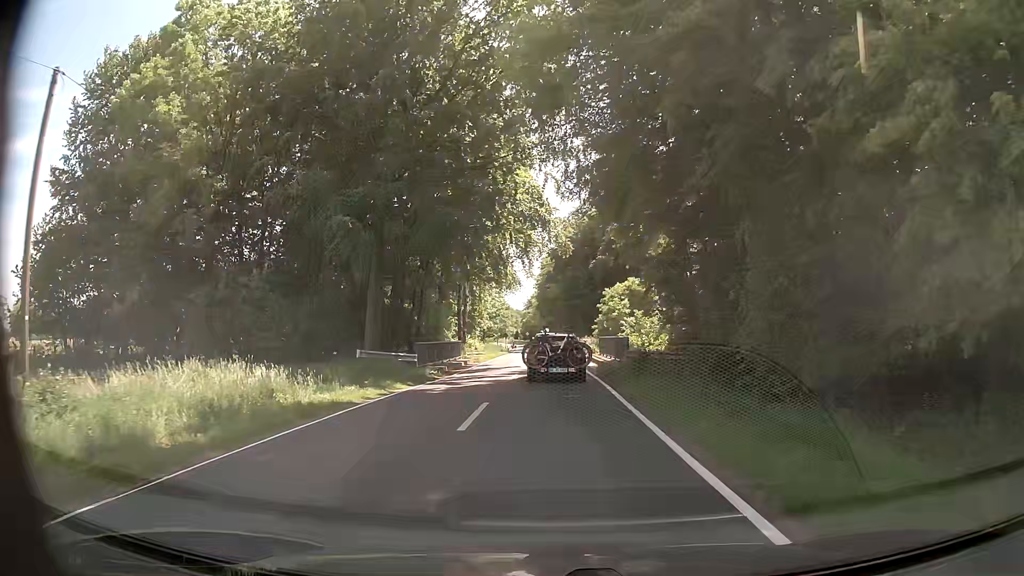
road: tertiary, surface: asphalt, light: Day
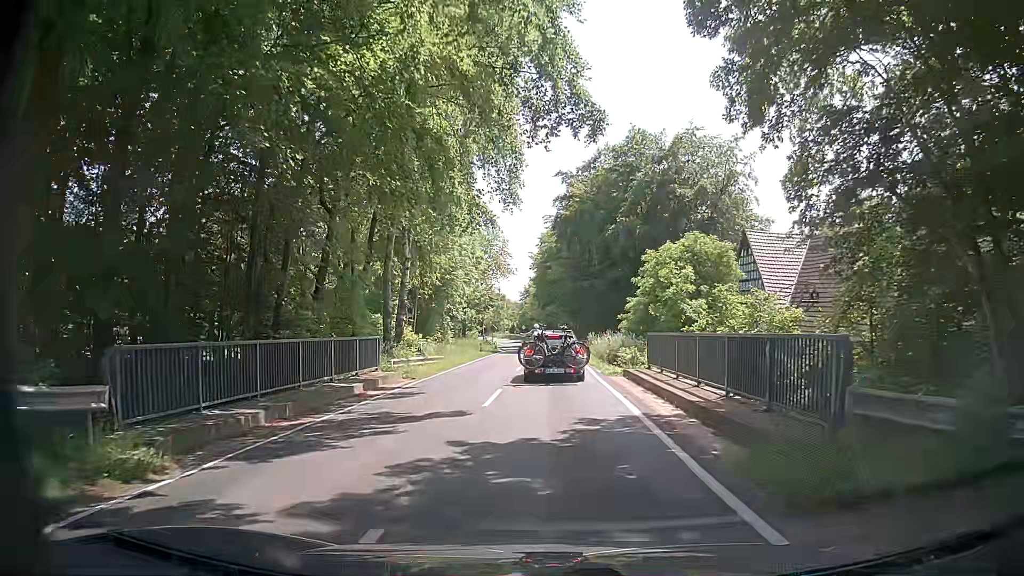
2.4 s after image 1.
(-0.1, +20.6) m; 0°
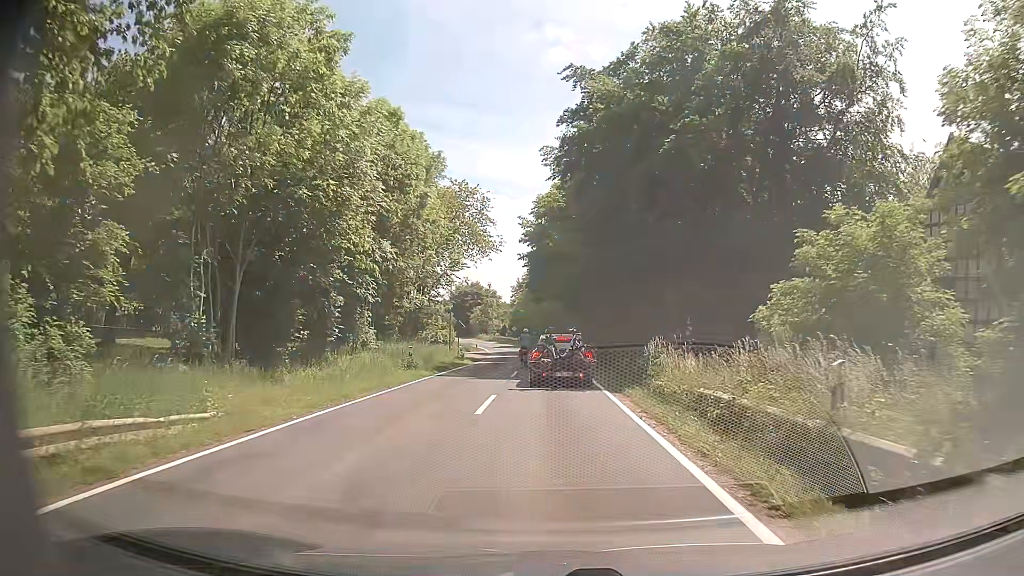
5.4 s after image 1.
(0.0, +24.7) m; -1°
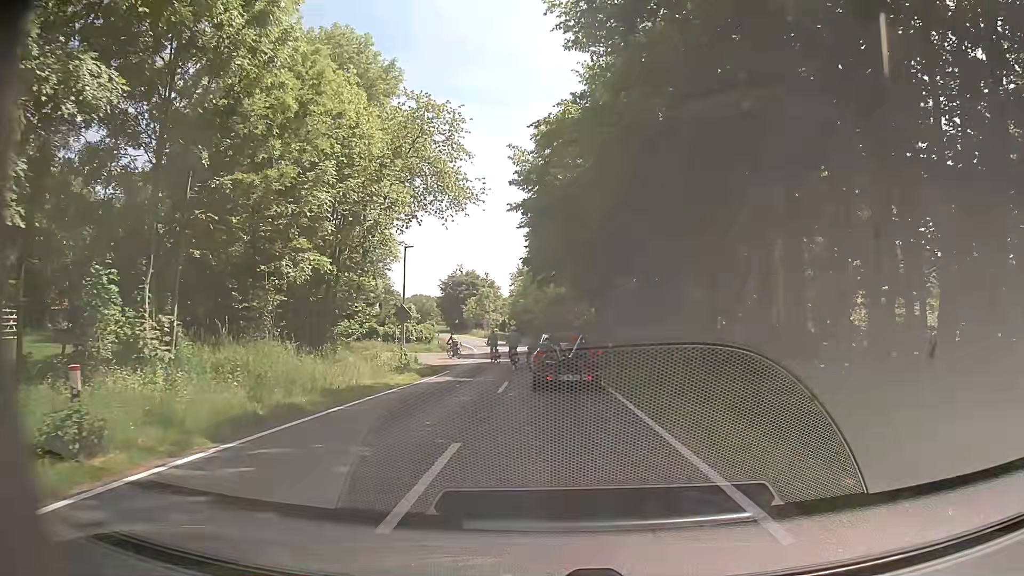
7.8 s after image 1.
(+0.1, +19.2) m; 0°
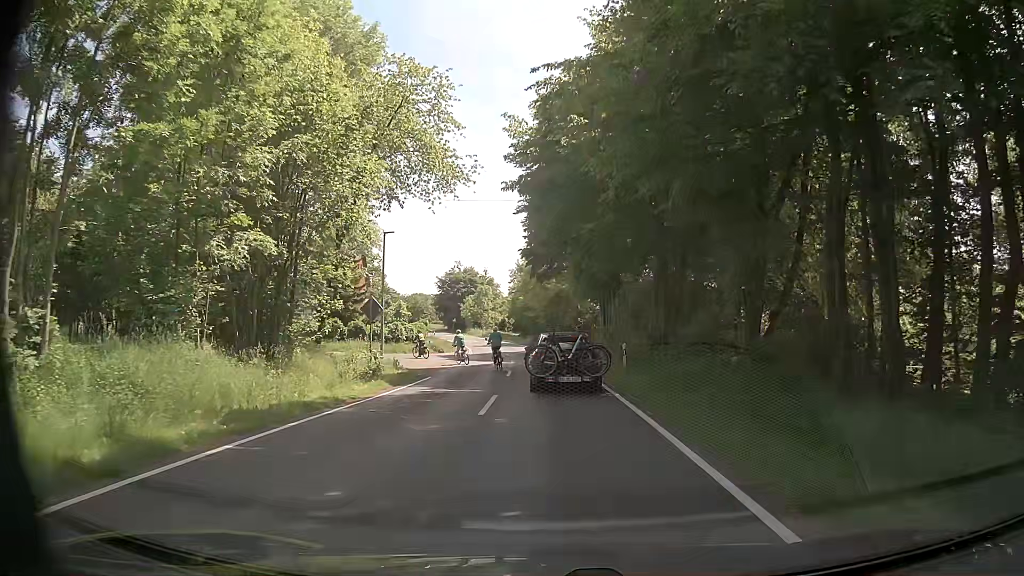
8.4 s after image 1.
(0.0, +4.8) m; 0°
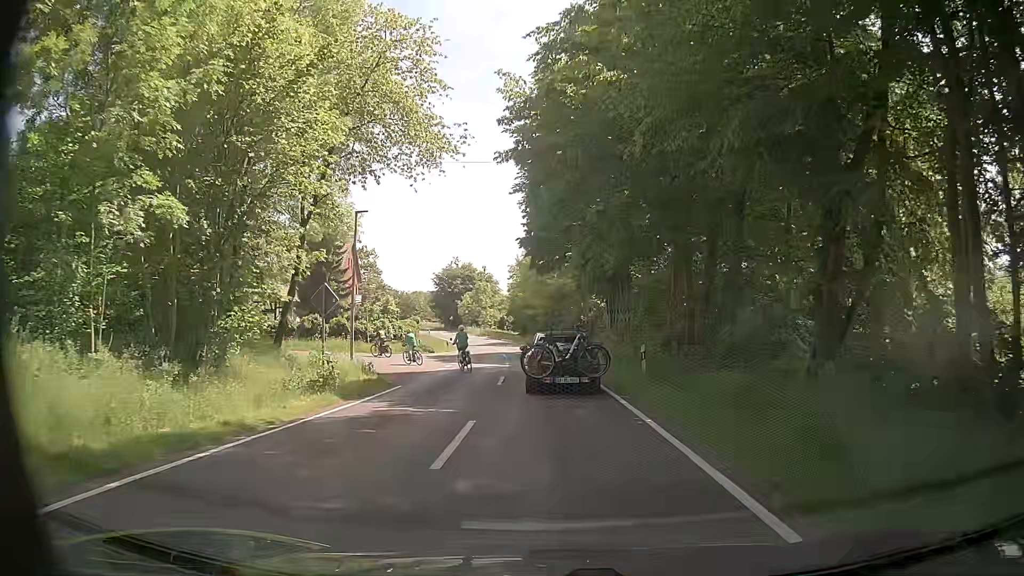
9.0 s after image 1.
(0.0, +4.9) m; 0°
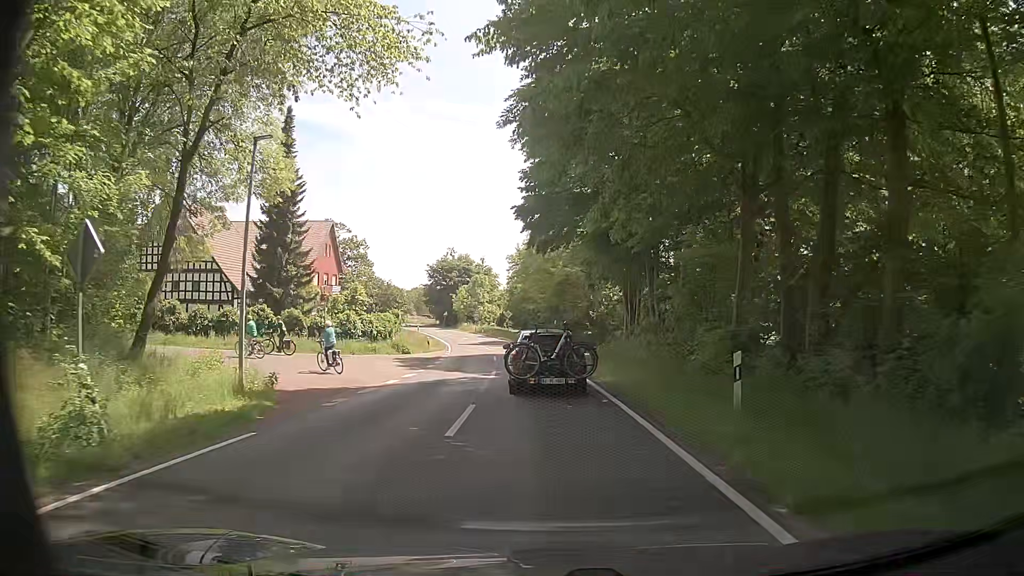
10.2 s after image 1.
(-0.1, +10.0) m; 0°
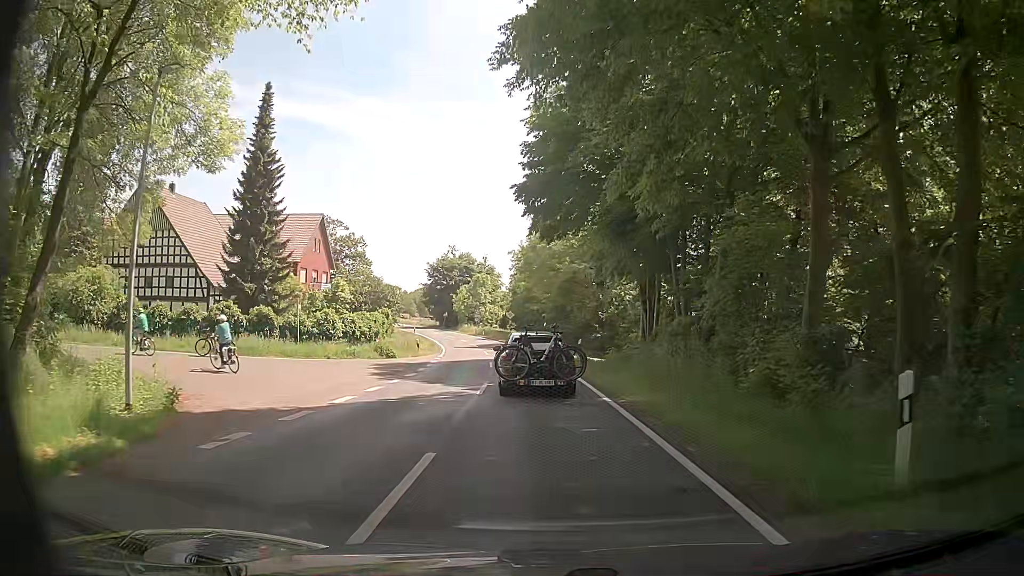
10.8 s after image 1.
(0.0, +5.2) m; 0°
